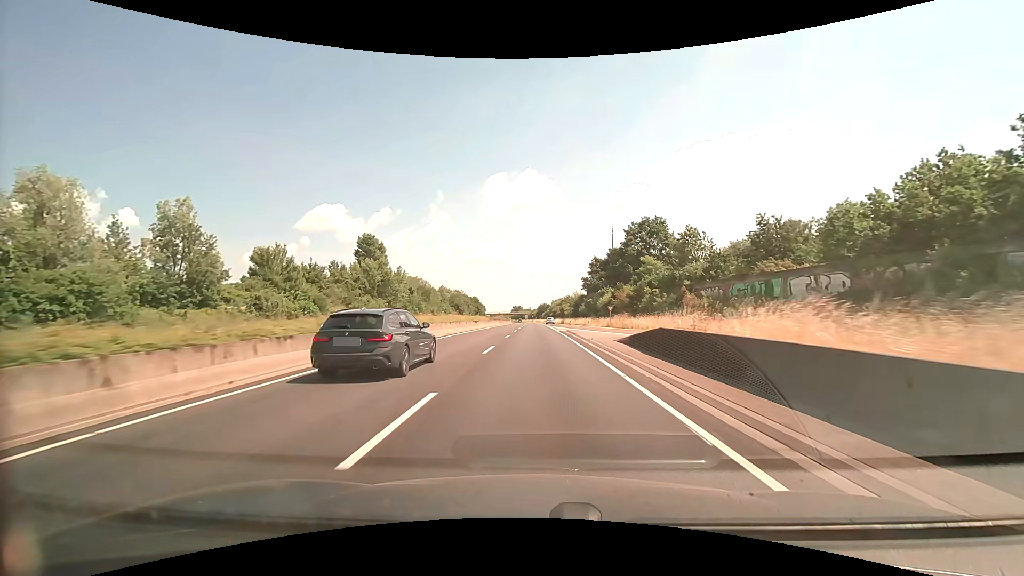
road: trunk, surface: asphalt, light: Day
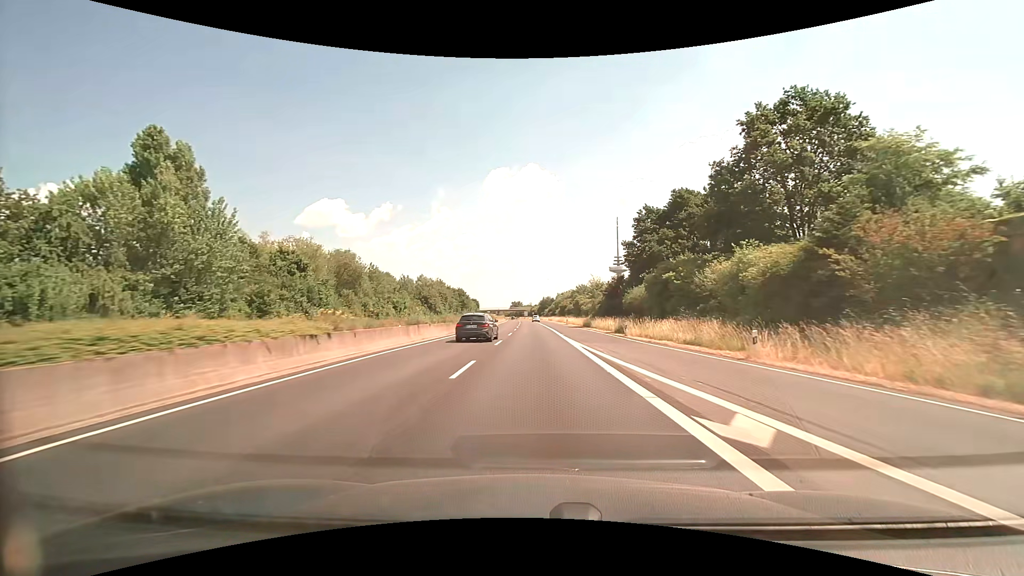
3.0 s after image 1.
(0.0, +54.3) m; 0°
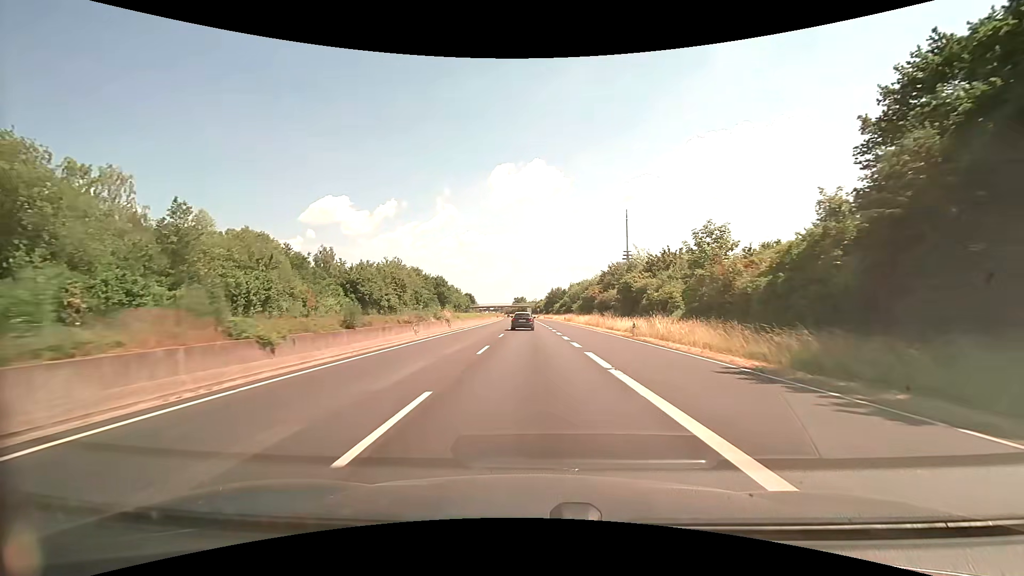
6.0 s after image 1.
(-0.2, +54.4) m; -1°
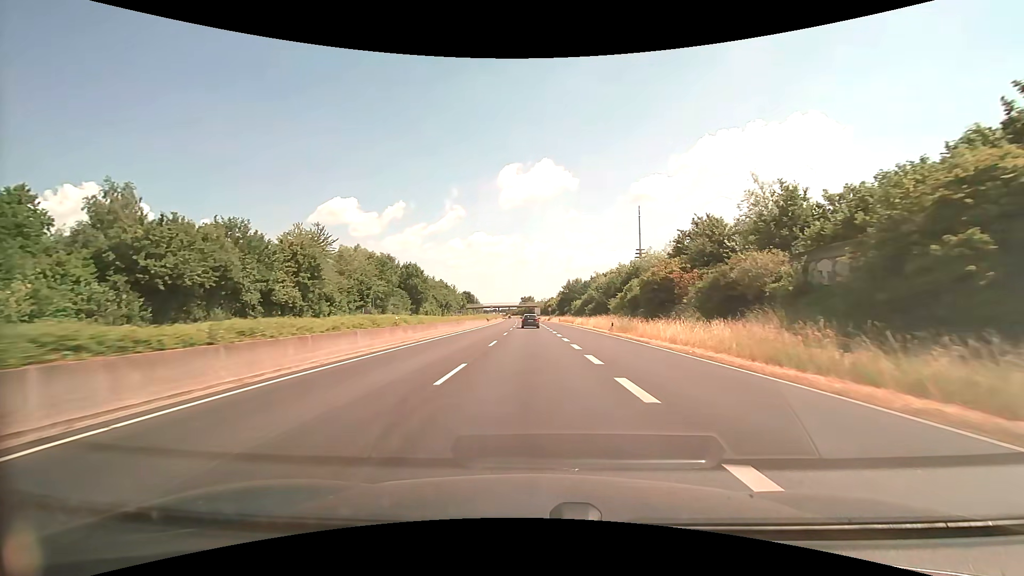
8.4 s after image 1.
(0.0, +43.3) m; -1°
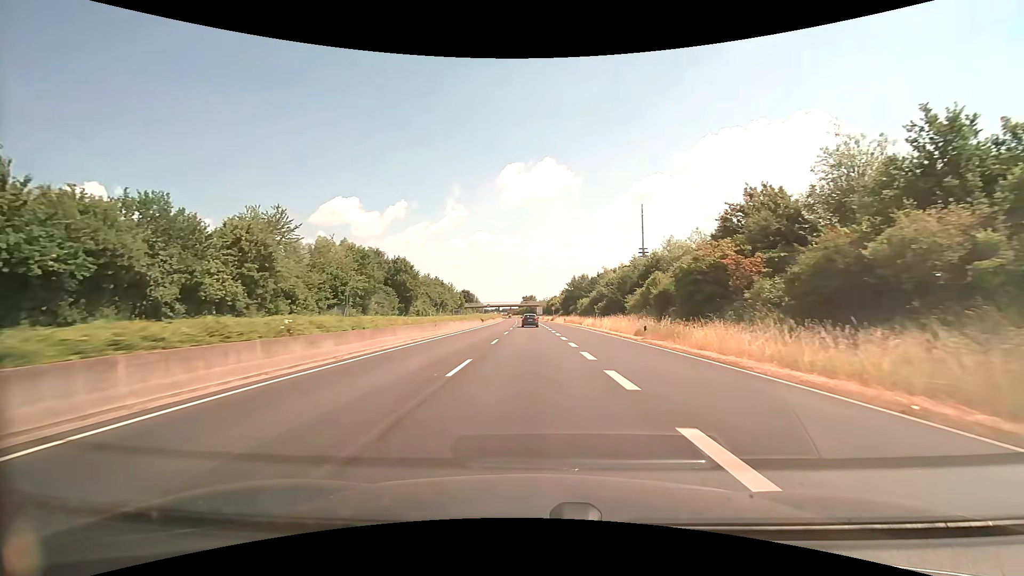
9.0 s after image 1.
(0.0, +10.8) m; 0°
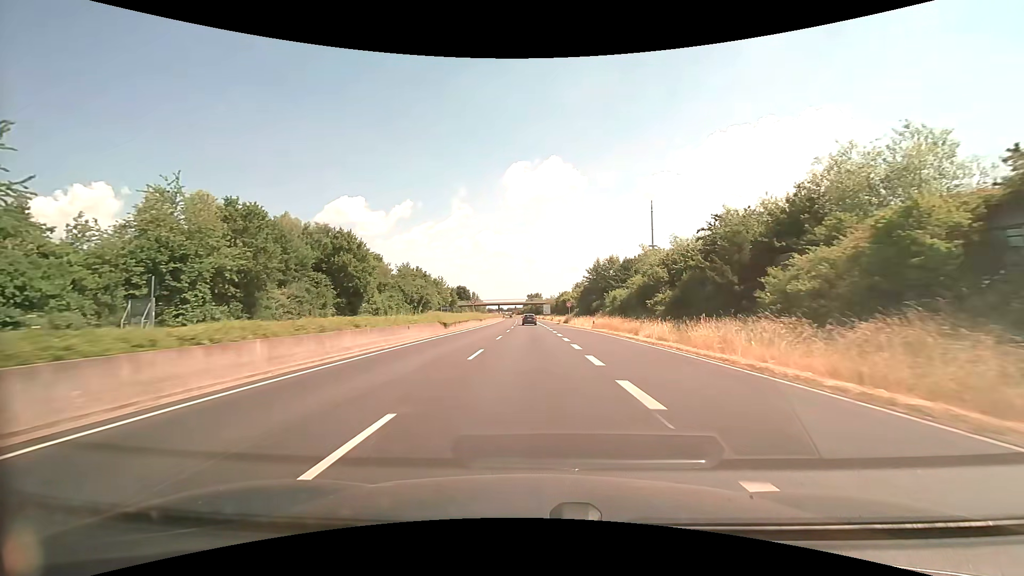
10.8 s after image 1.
(-0.2, +32.3) m; -1°
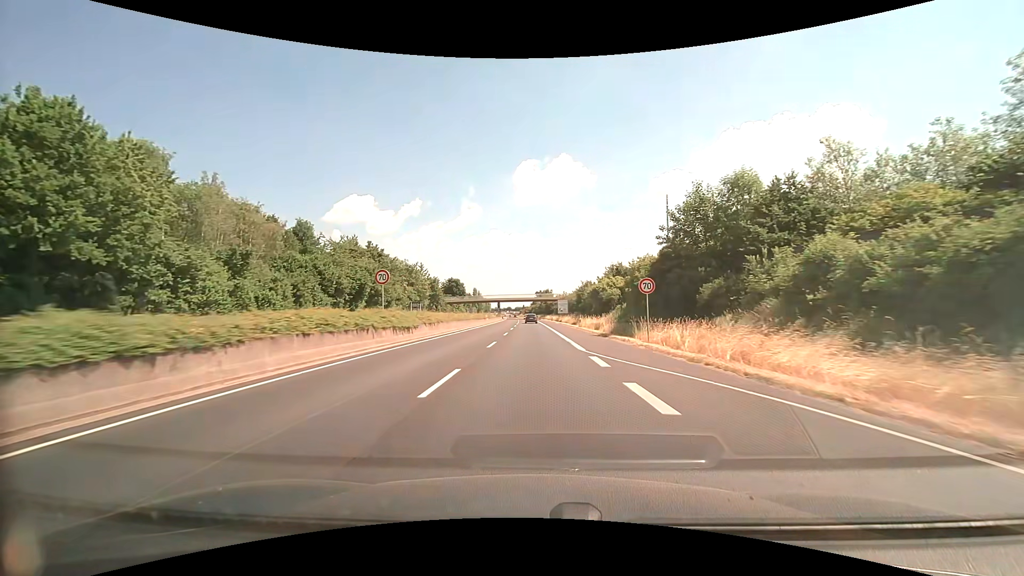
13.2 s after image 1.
(-0.3, +43.0) m; -1°
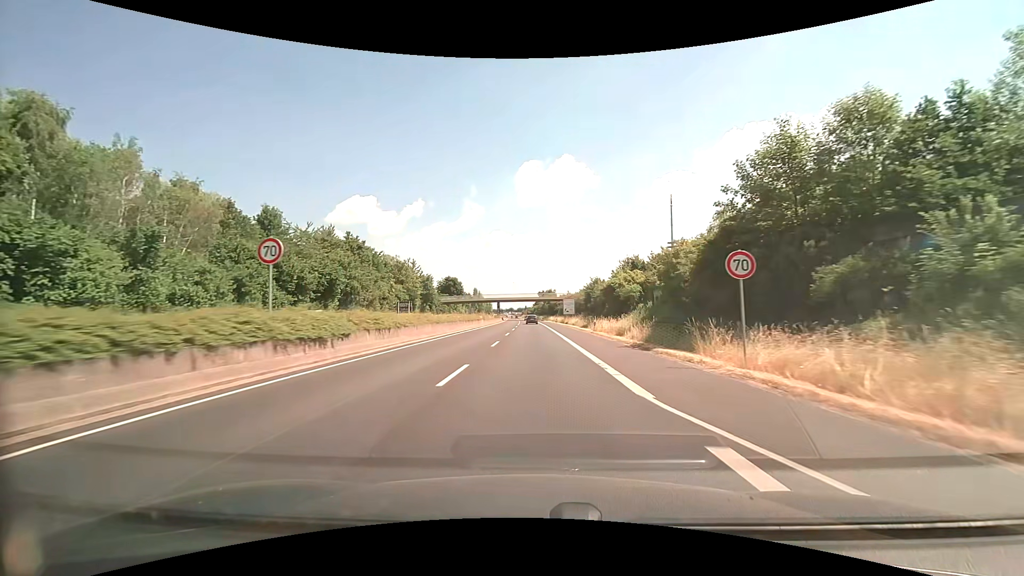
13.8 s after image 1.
(0.0, +10.8) m; 0°
(0, +10) (0, +20) (0, +30) (0, +40) (-1, +50) (-1, +60) (-1, +70) (-1, +80) (-2, +90) (-2, +100) m
